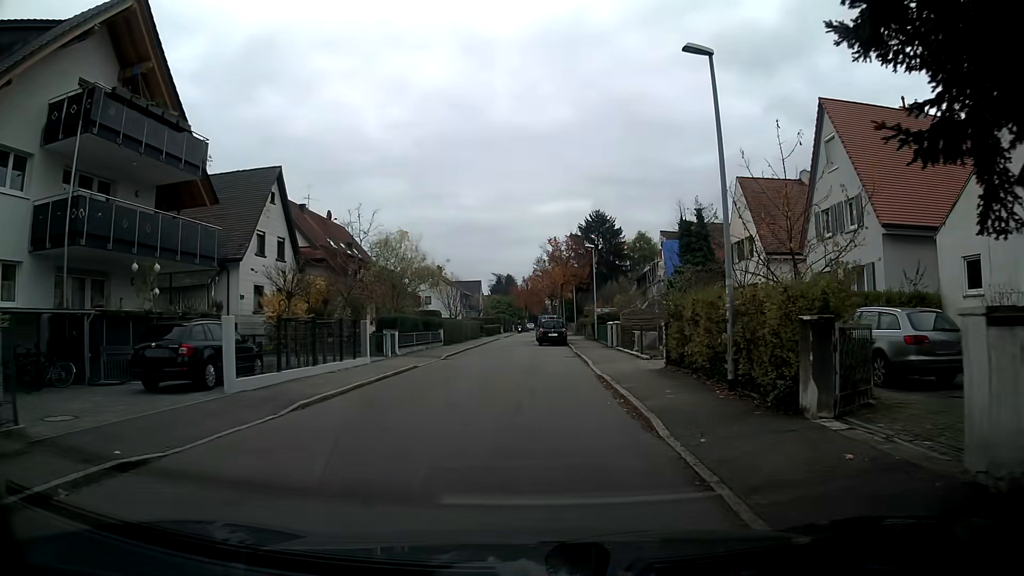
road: residential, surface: asphalt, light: Day
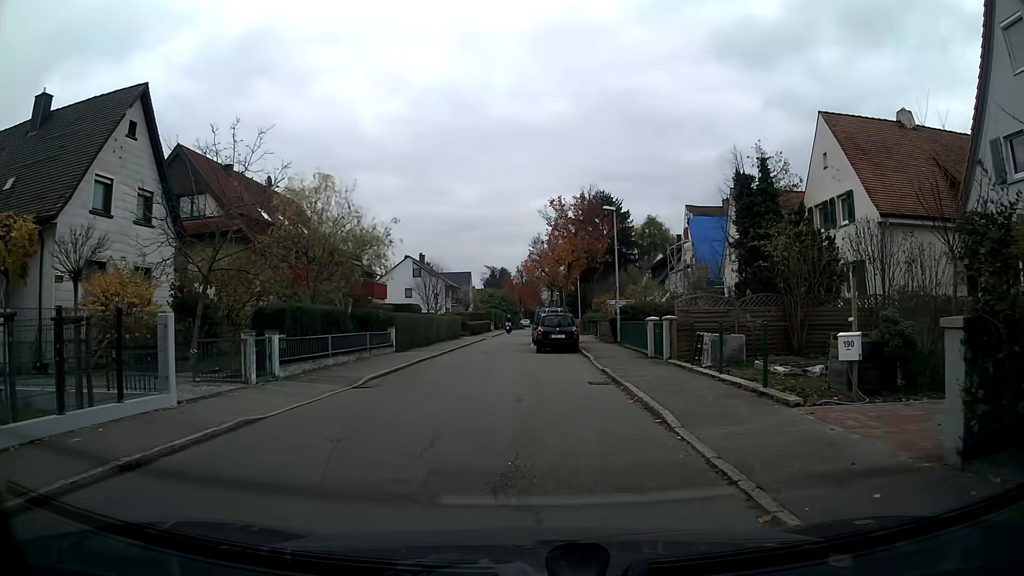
(+0.1, +12.9) m; 0°
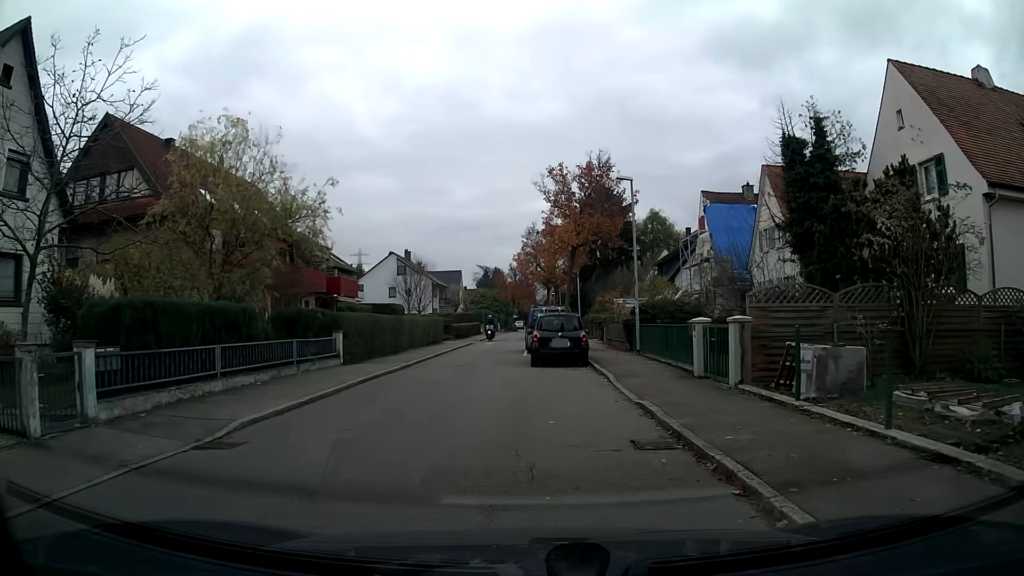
(0.0, +6.8) m; 0°
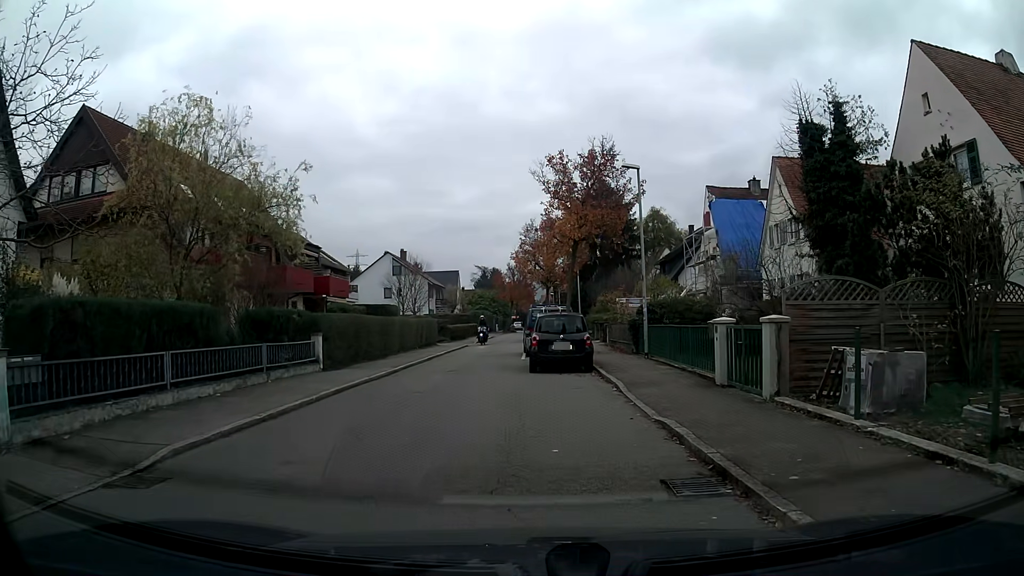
(0.0, +1.9) m; 0°
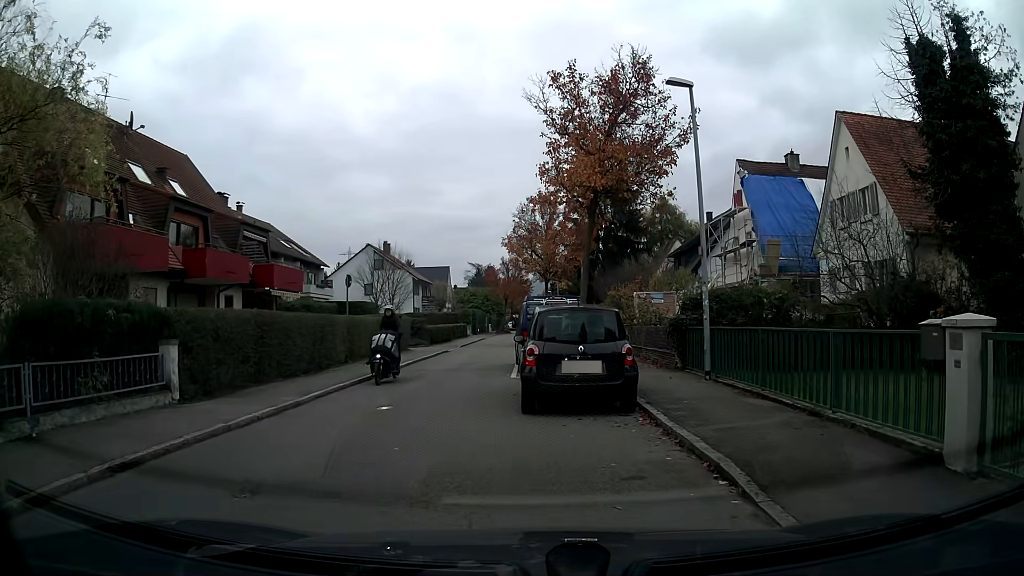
(0.0, +7.8) m; -1°
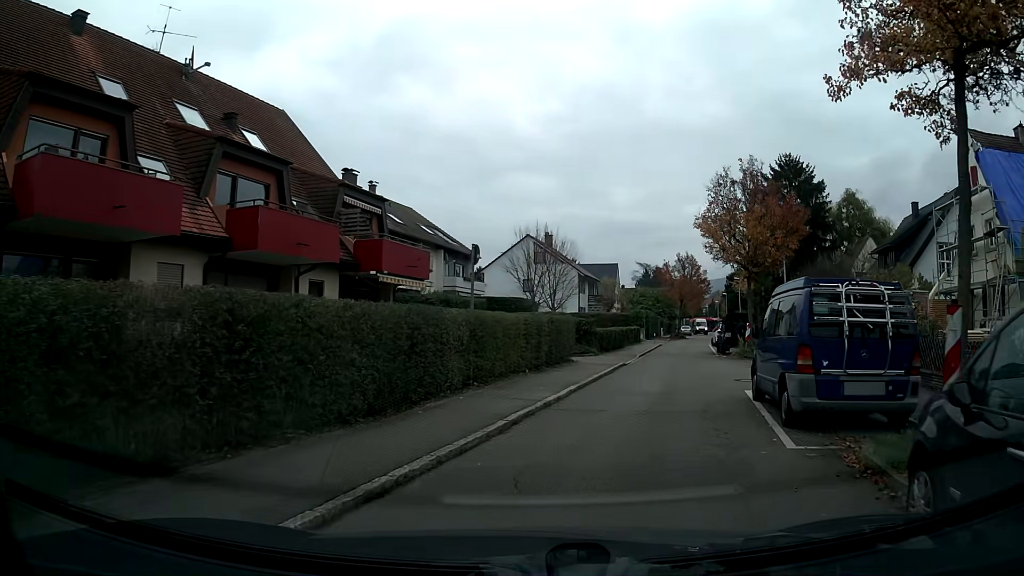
(-1.2, +8.8) m; -11°
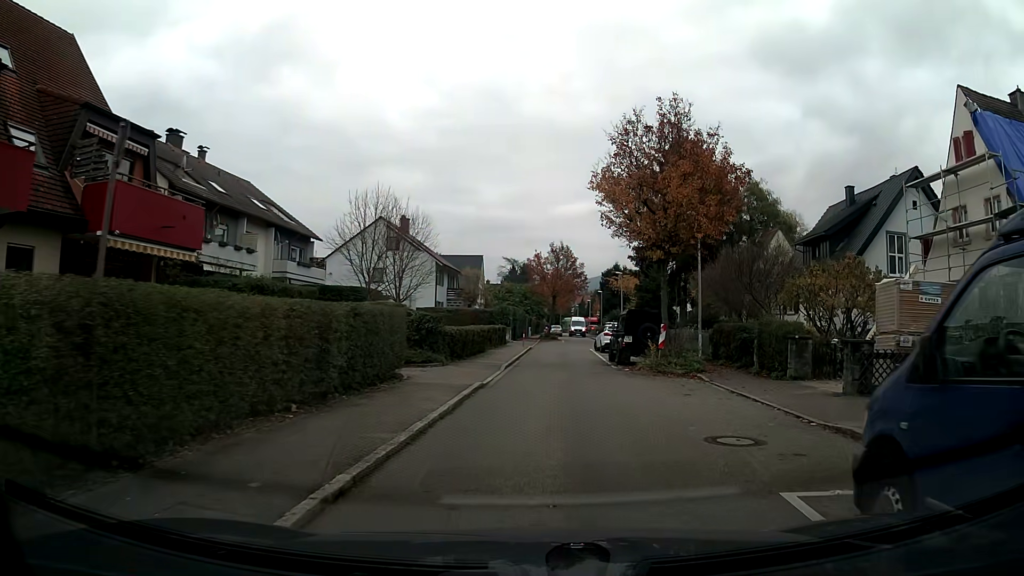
(+0.9, +8.8) m; +10°
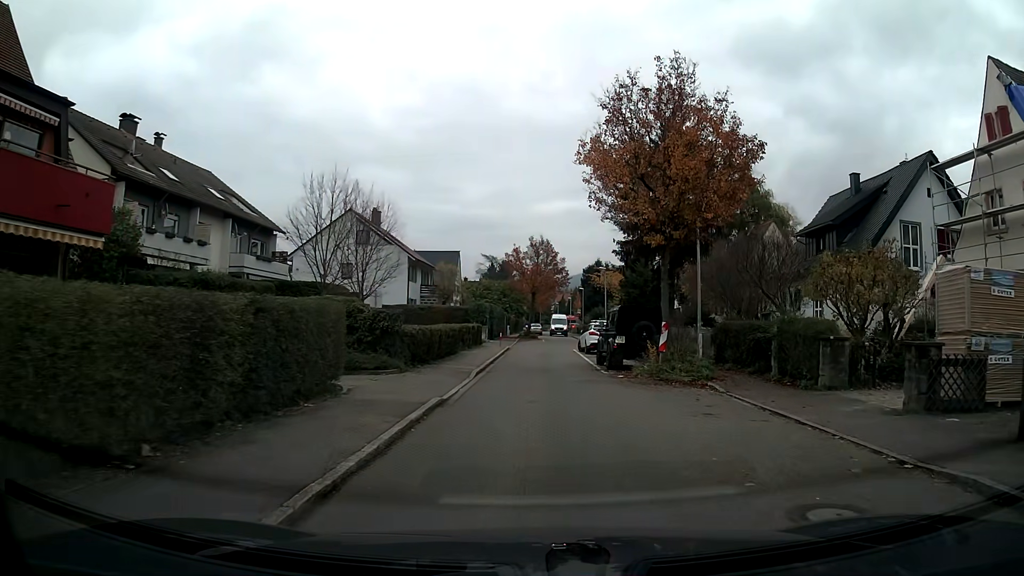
(0.0, +3.4) m; +1°
(0, +10) (0, +20) (0, +30) (+2, +40) (+3, +50) (+3, +60) (+3, +70) (+4, +80) (+4, +90) (+4, +100) m
